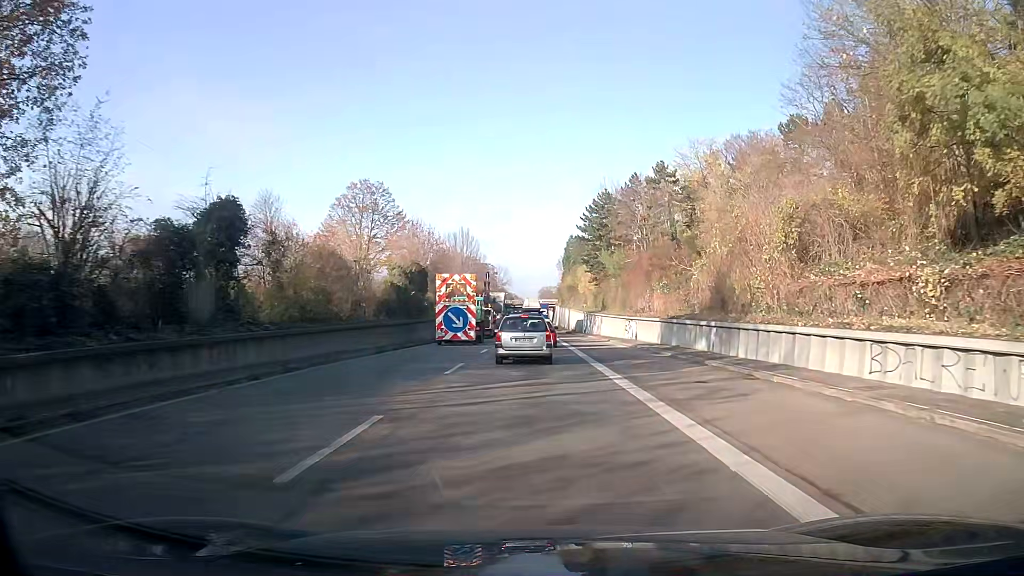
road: trunk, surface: asphalt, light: Day
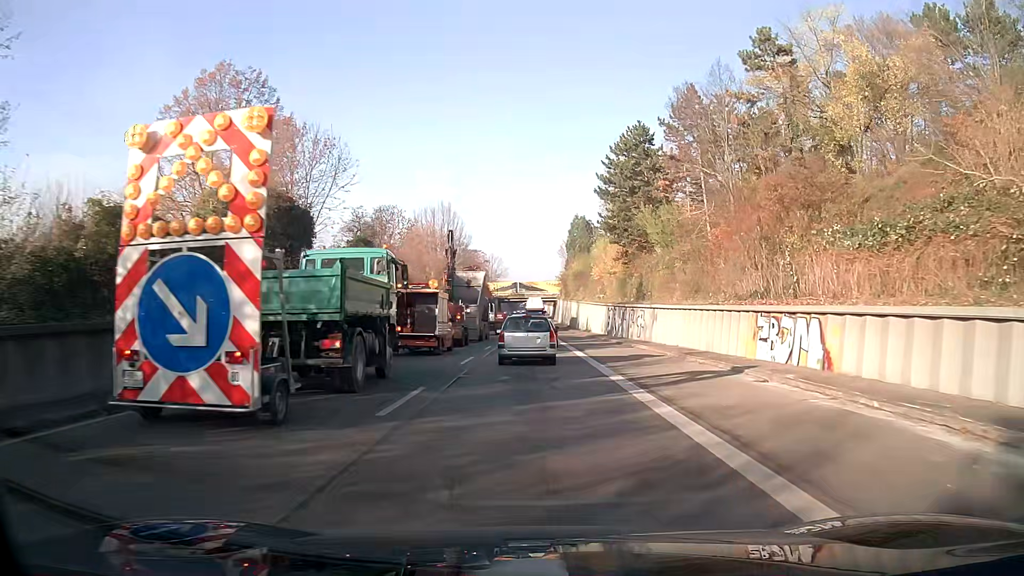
(0.0, +30.3) m; 0°
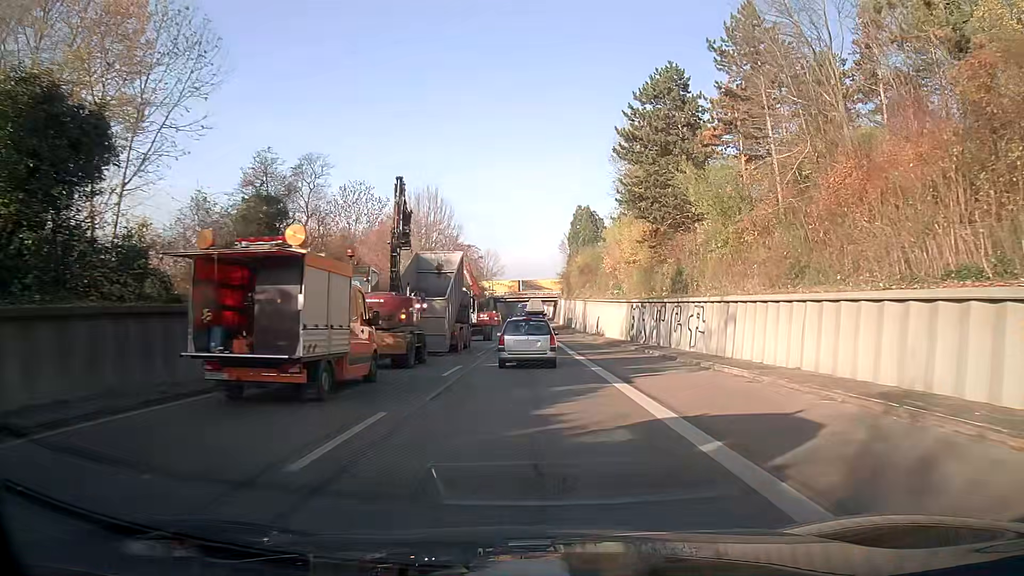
(0.0, +15.0) m; 0°
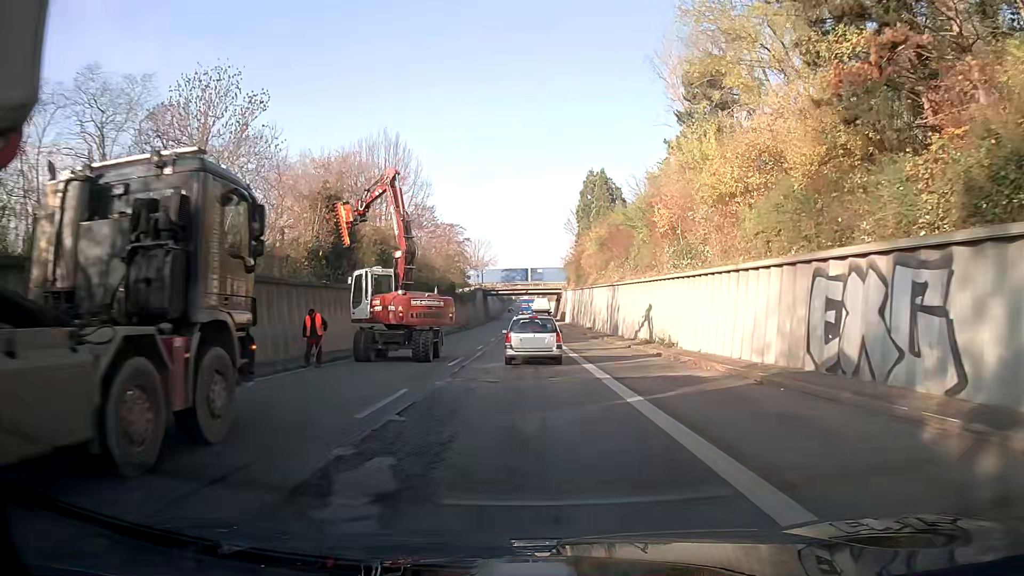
(0.0, +31.0) m; 0°
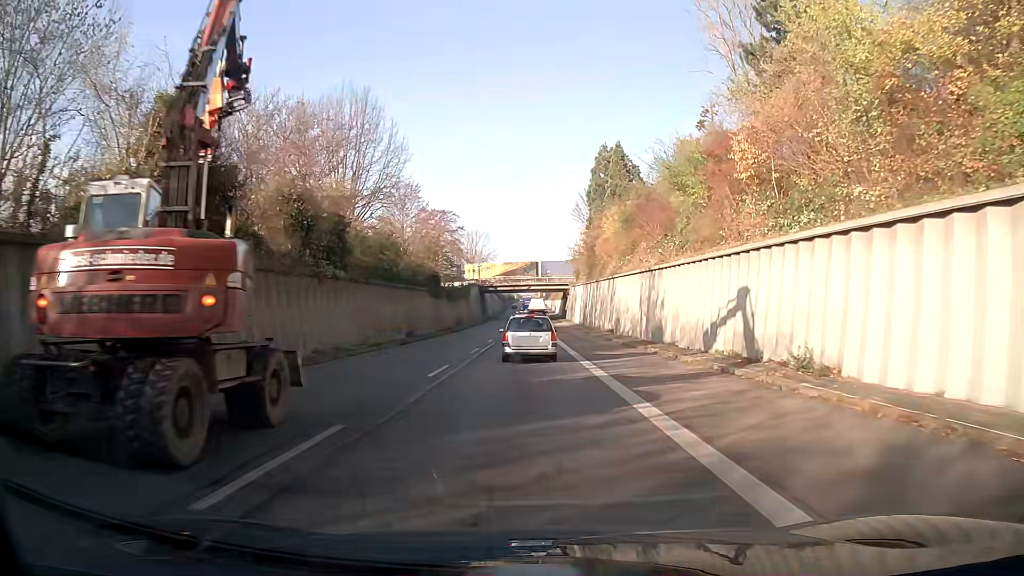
(0.0, +16.2) m; 0°
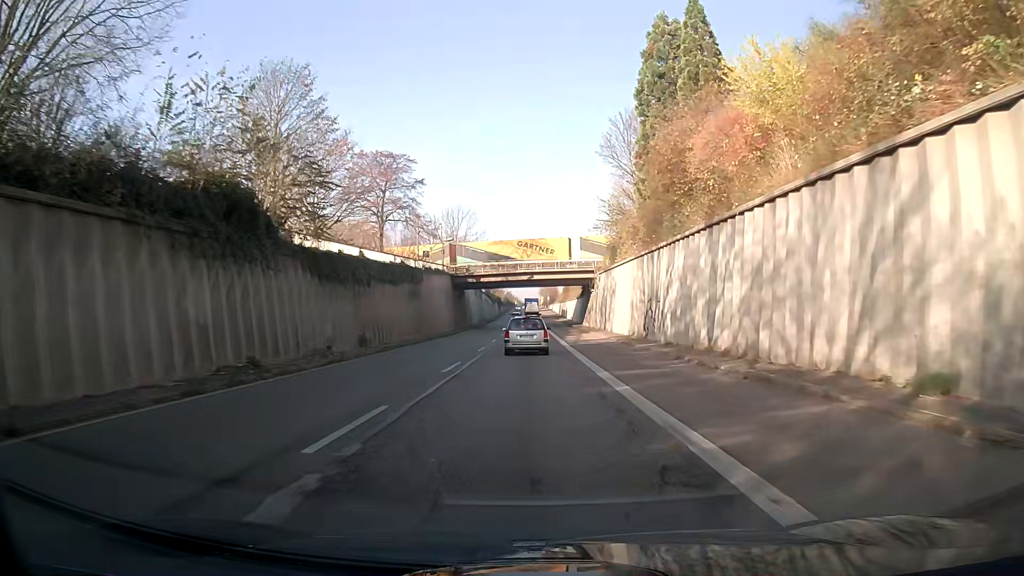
(-0.3, +43.8) m; 0°
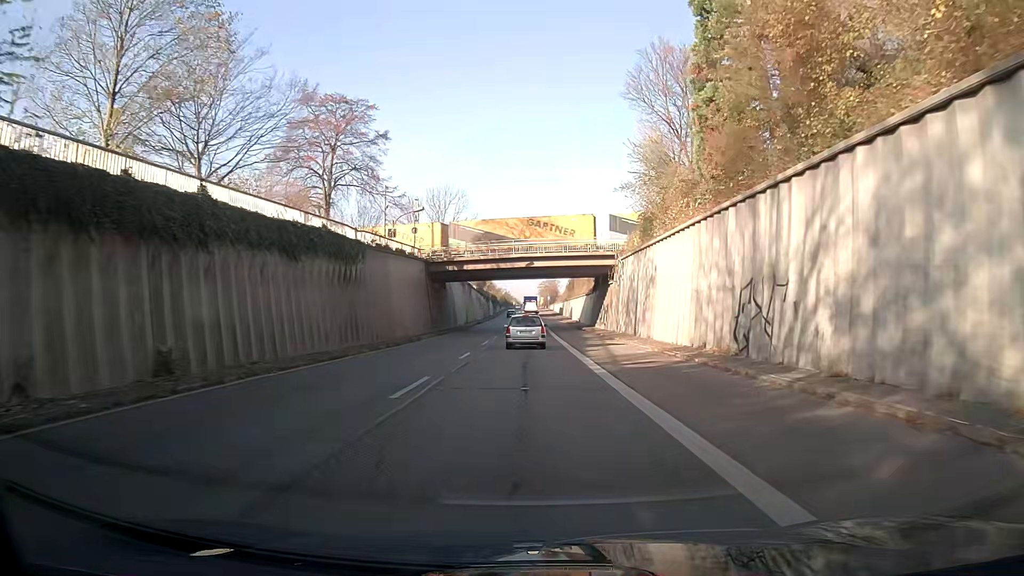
(0.0, +18.3) m; 0°
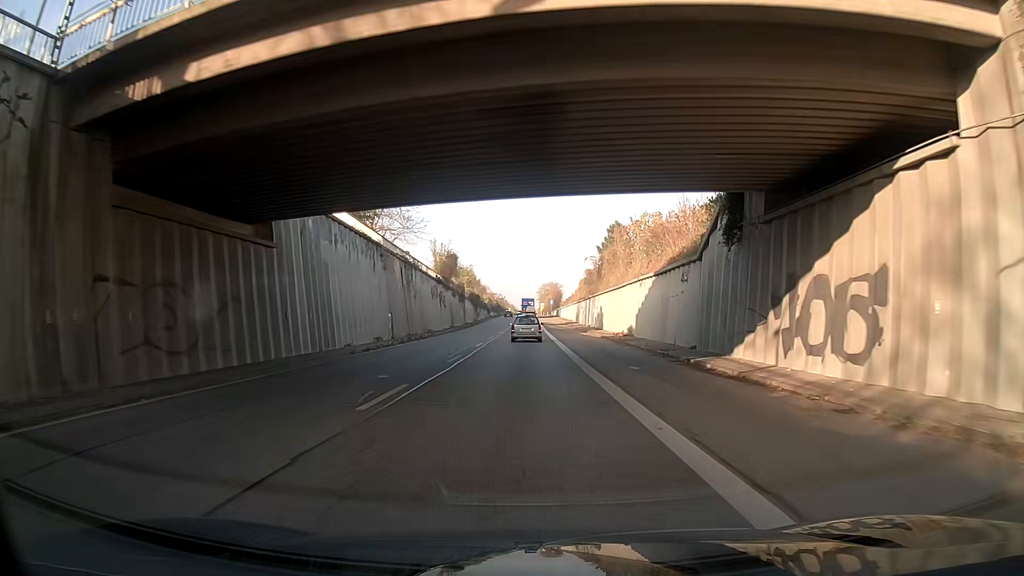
(+0.1, +47.5) m; +1°
